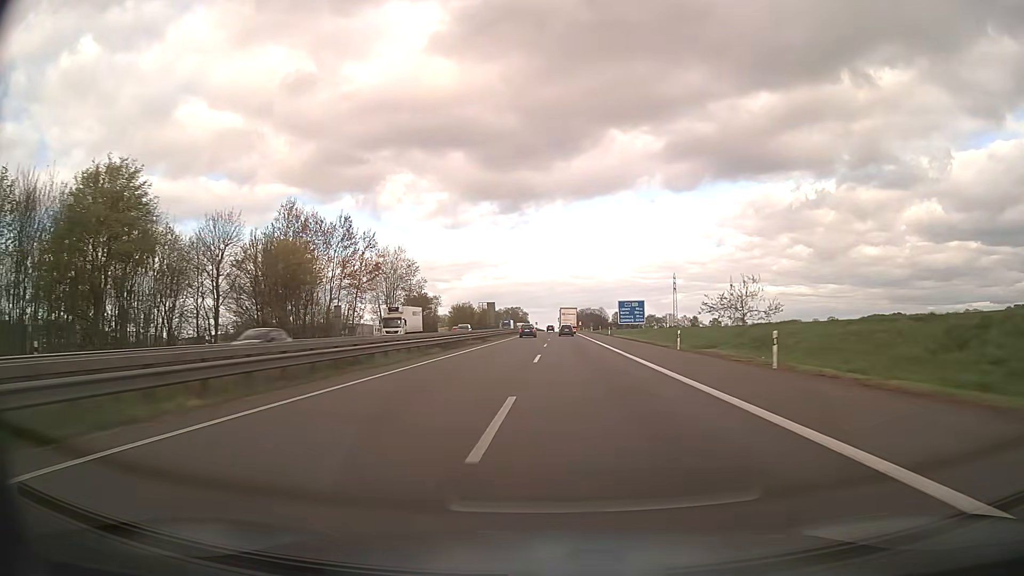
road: motorway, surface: asphalt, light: Day
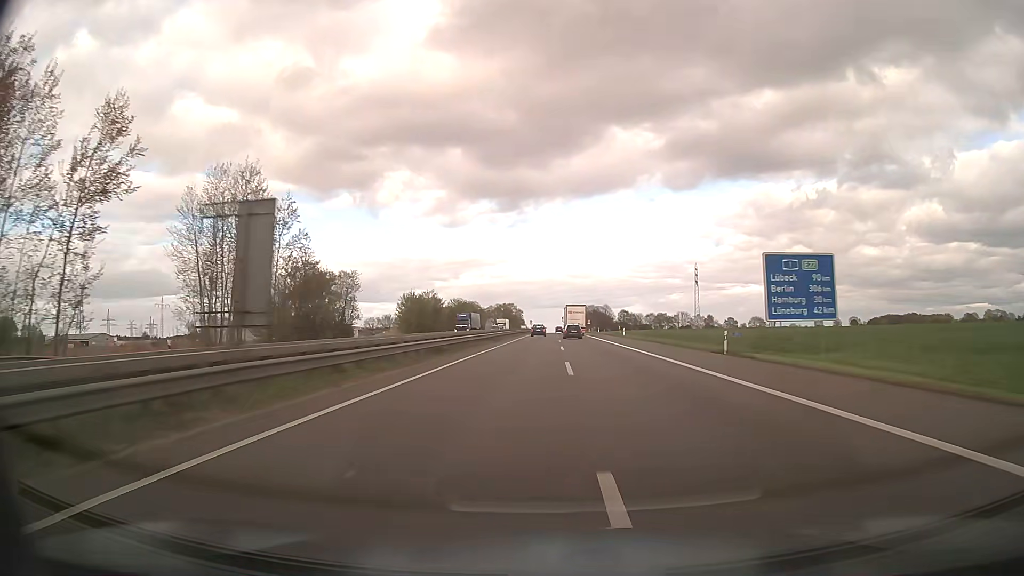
(+0.2, +59.9) m; 0°
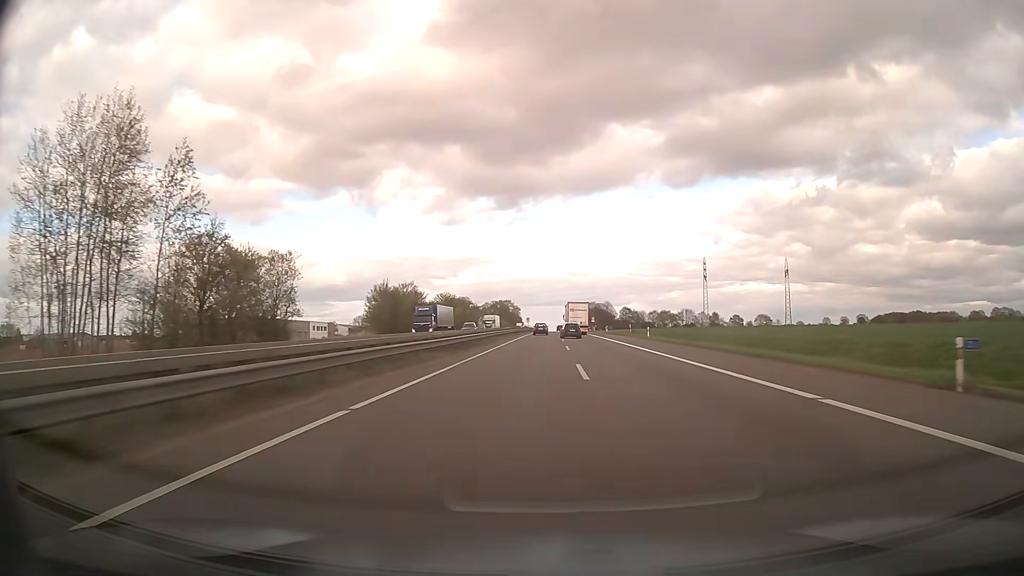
(0.0, +19.7) m; 0°
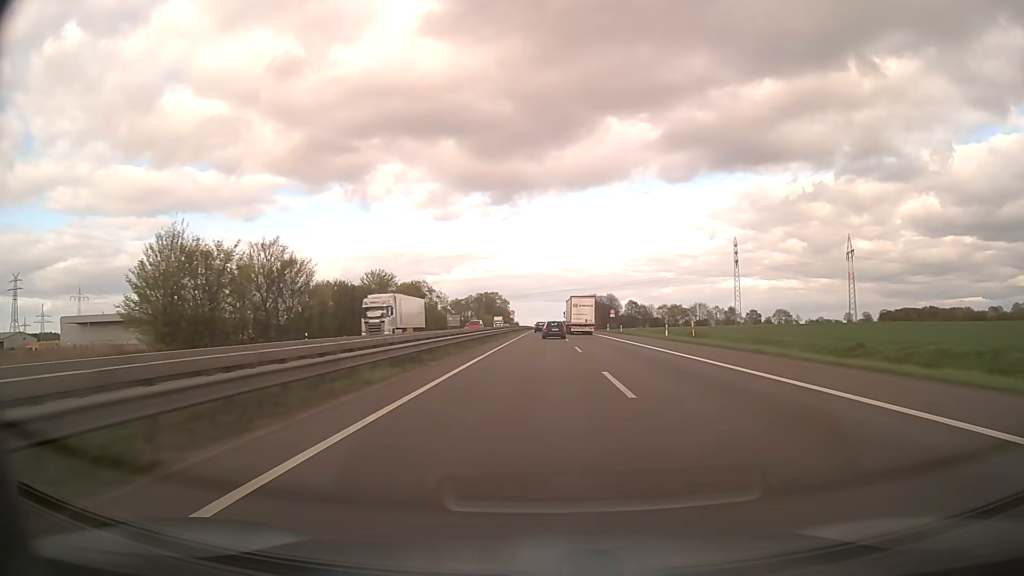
(+0.3, +57.3) m; +1°
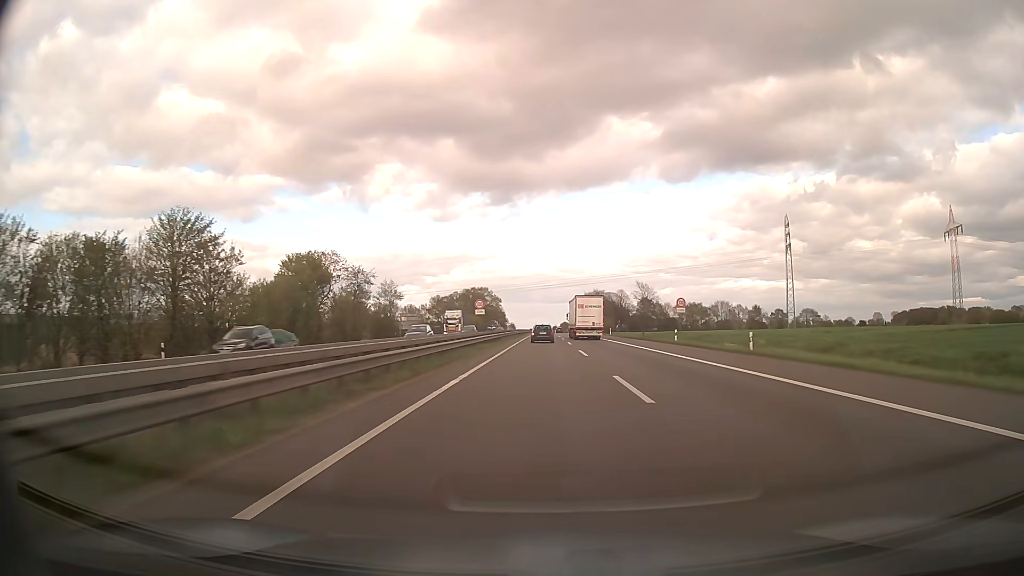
(+0.1, +53.6) m; 0°
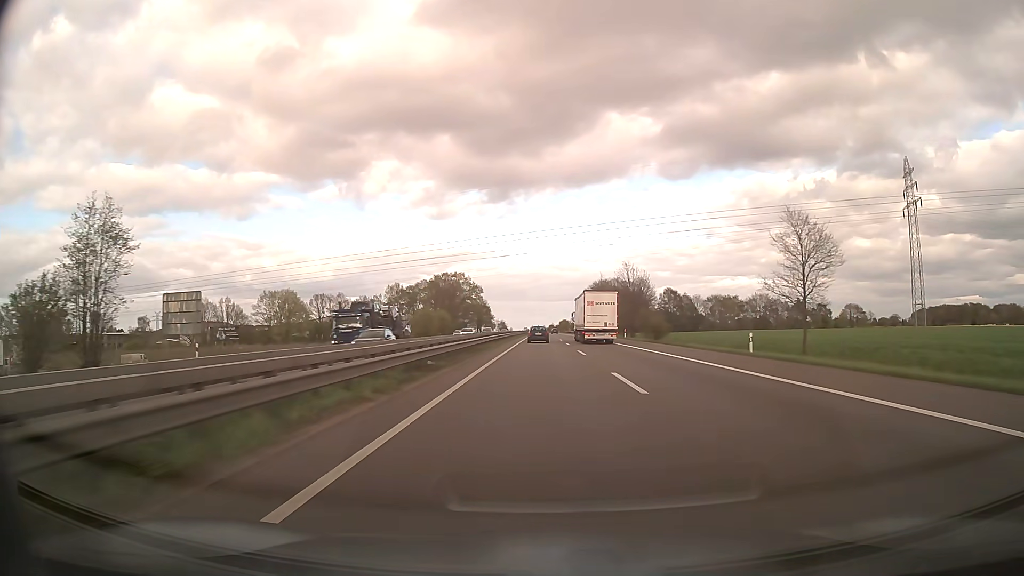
(+0.1, +70.2) m; 0°
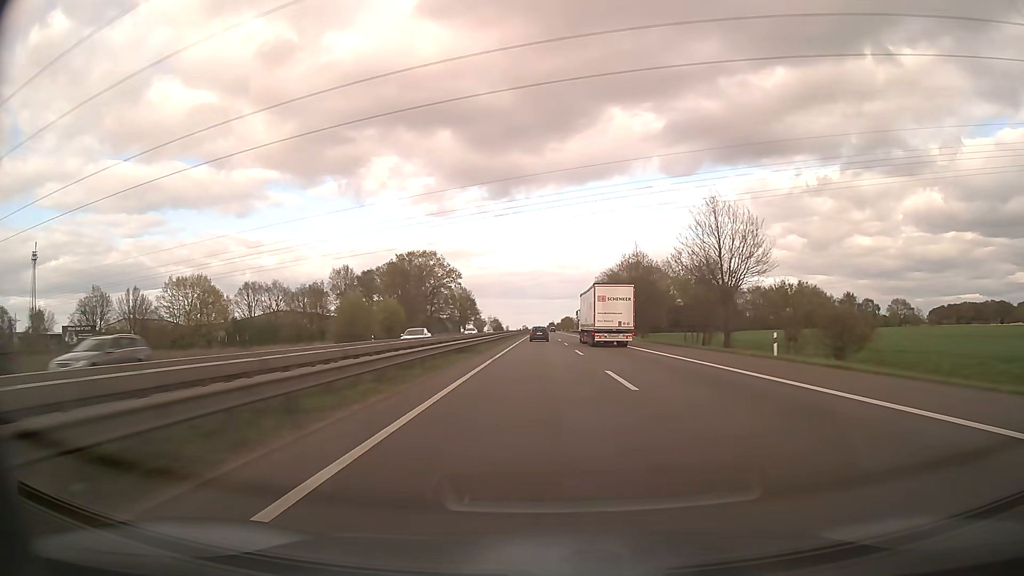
(+0.1, +53.2) m; 0°
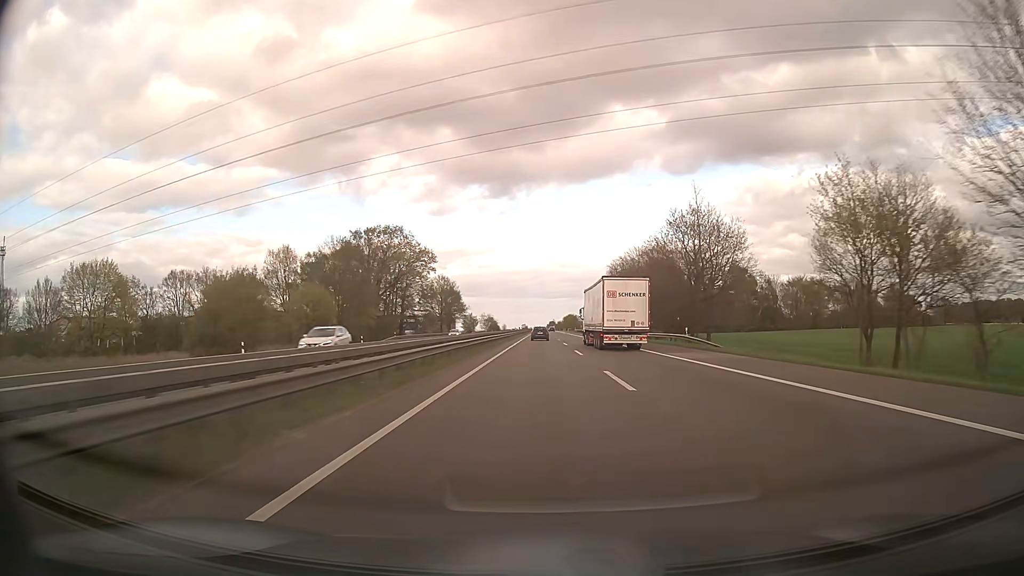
(0.0, +36.0) m; 0°
(0, +10) (0, +20) (0, +30) (0, +40) (0, +50) (0, +60) (0, +70) (0, +80) (0, +90) (0, +100) m
